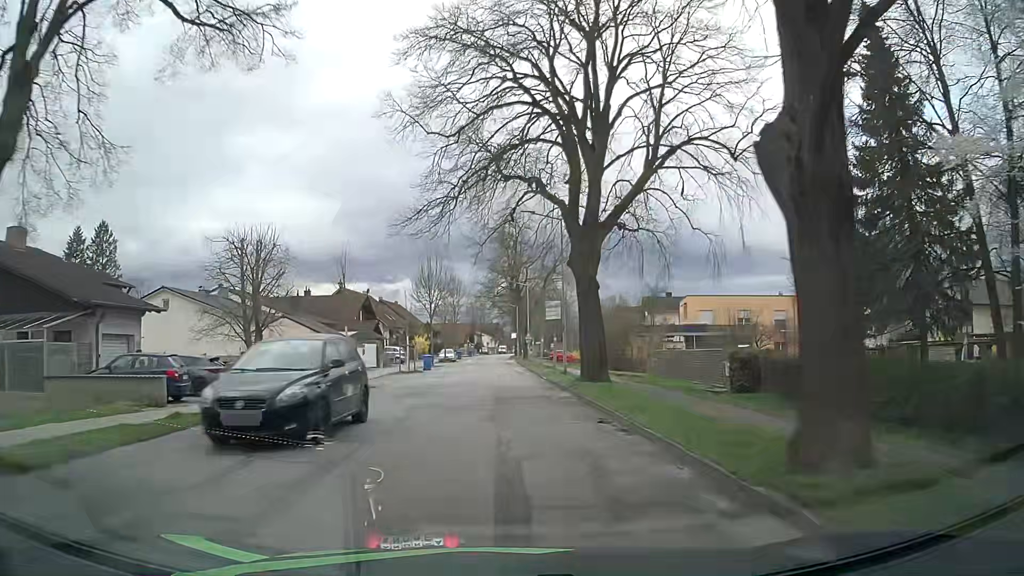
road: unclassified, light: Day
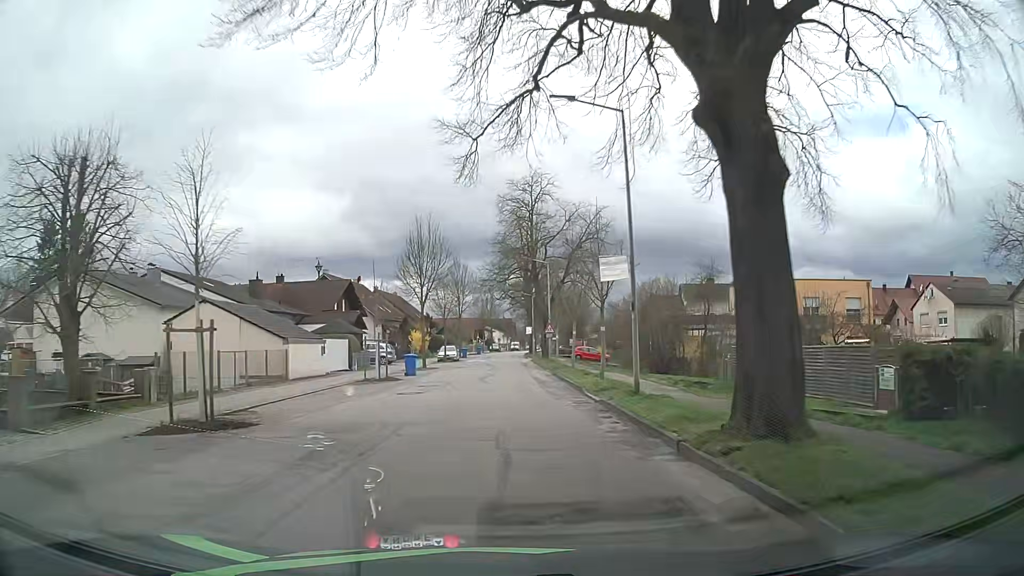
(-0.1, +13.5) m; -2°
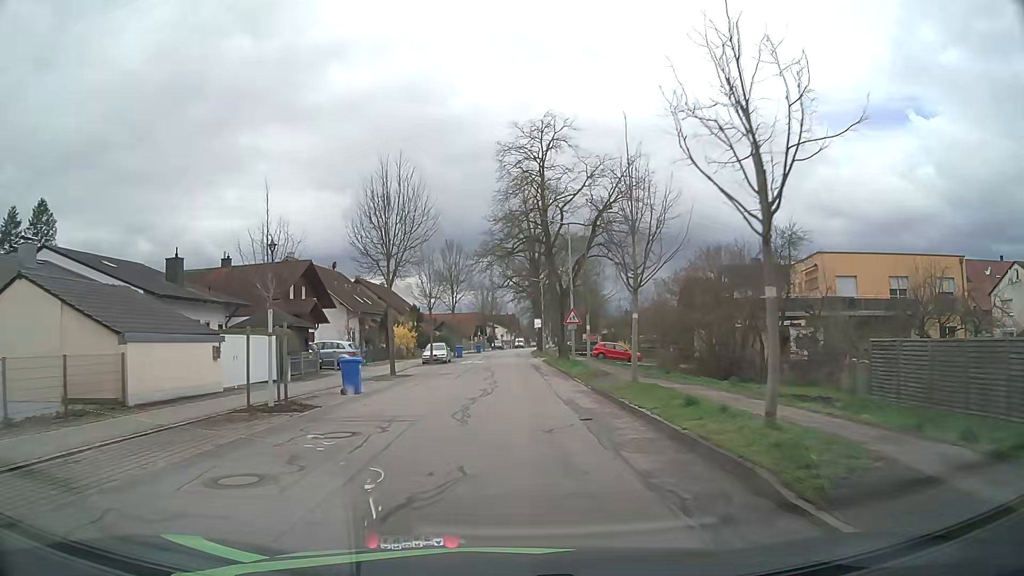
(+0.1, +13.6) m; +1°
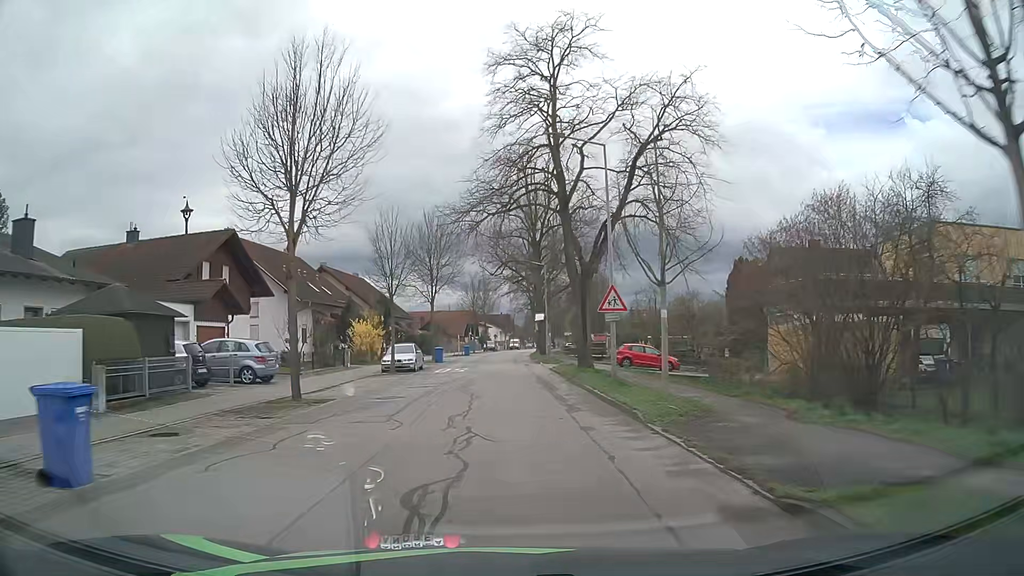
(-0.1, +13.5) m; 0°
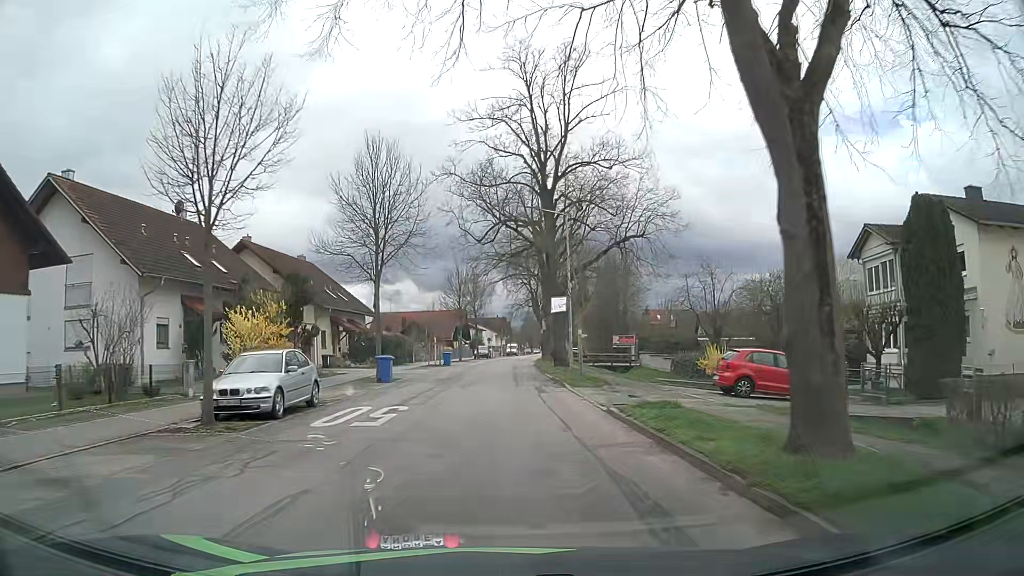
(+0.1, +20.2) m; 0°
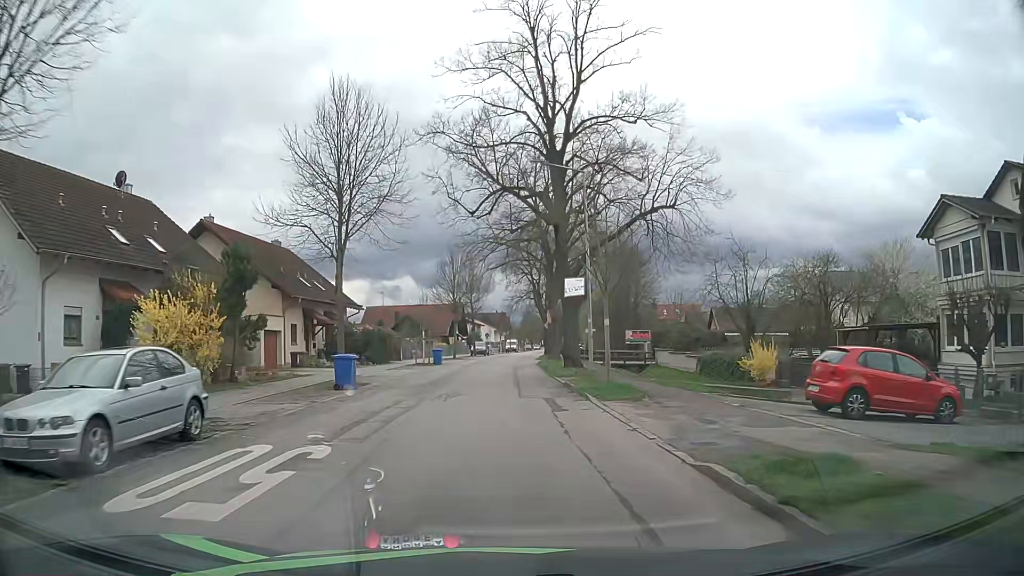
(0.0, +6.7) m; +1°
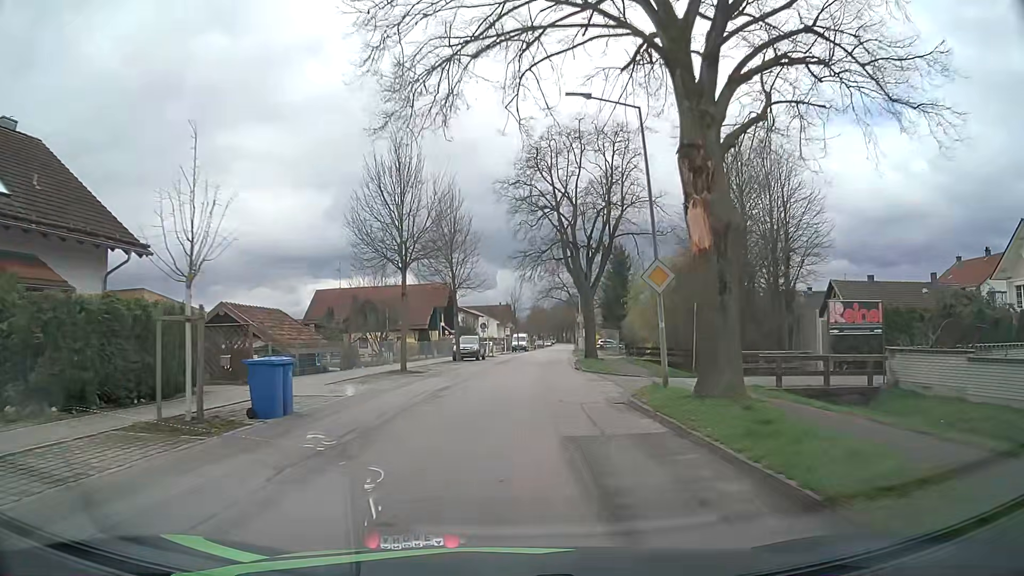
(-0.5, +33.6) m; -1°
(0, +10) (0, +20) (+1, +30) (+1, +40) (+2, +50) (+3, +60) (+4, +70) (+5, +80) (+6, +90) (+7, +100) m
